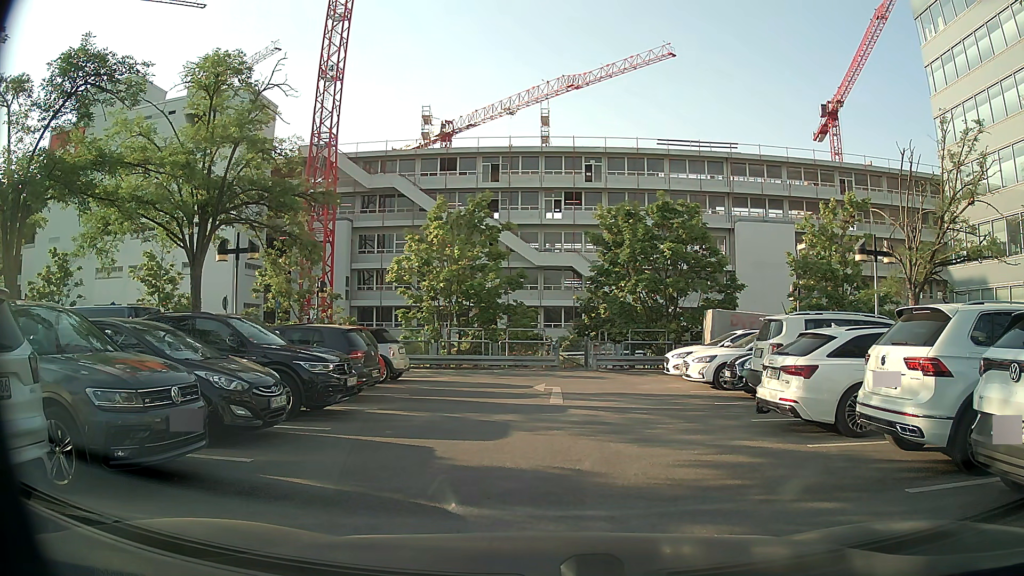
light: Day
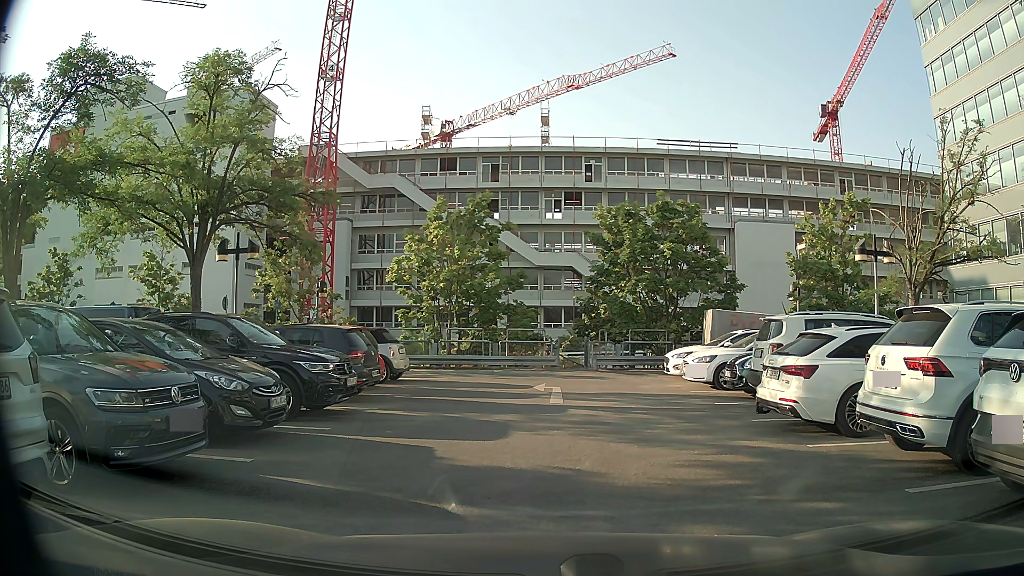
(0.0, 0.0) m; 0°
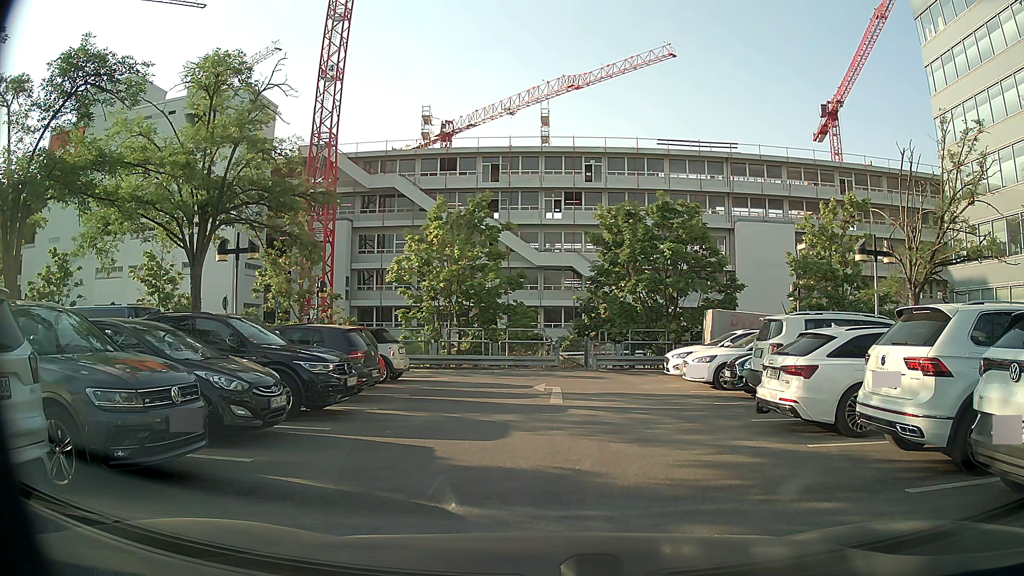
(0.0, 0.0) m; 0°
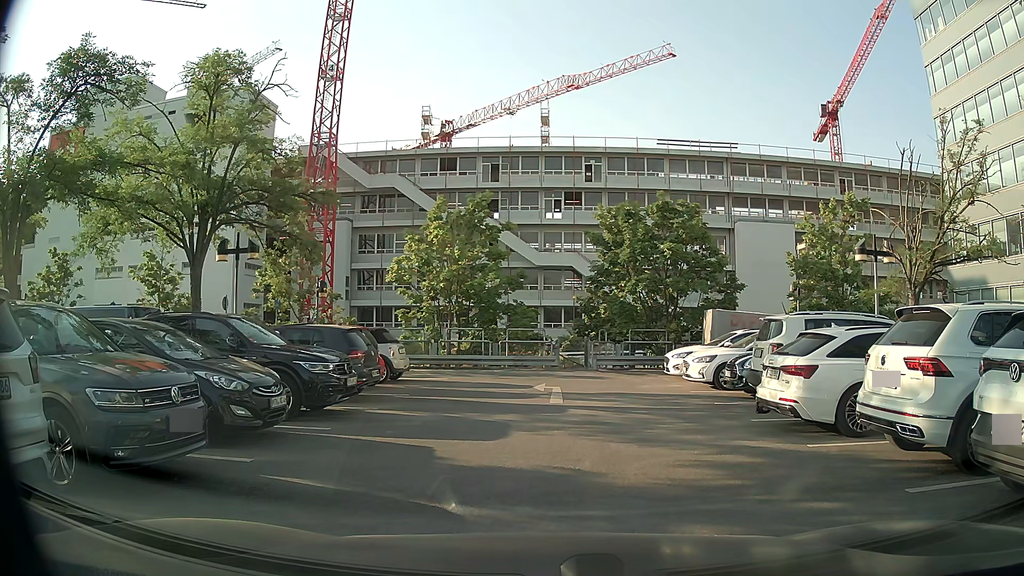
(0.0, 0.0) m; 0°
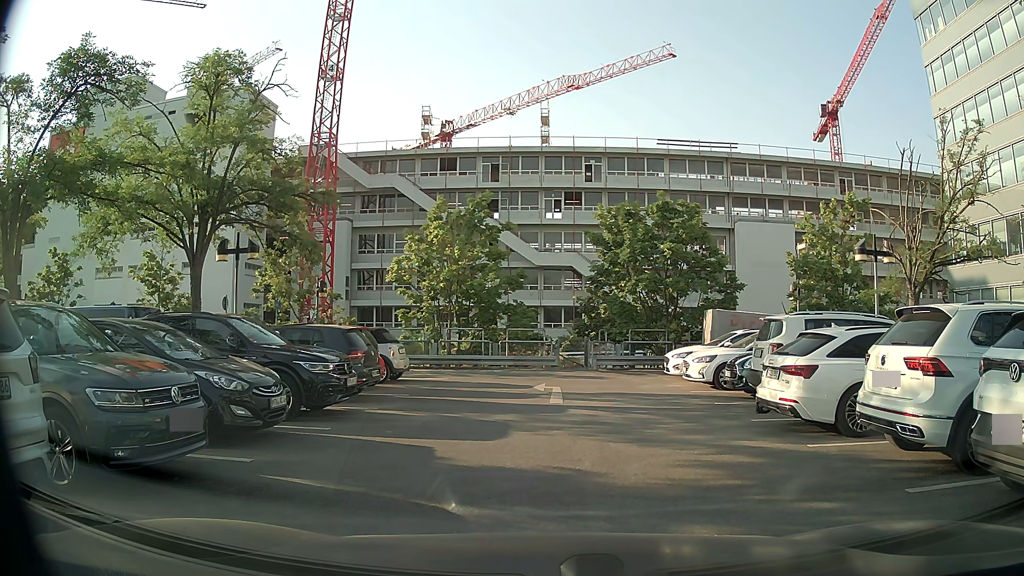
(0.0, 0.0) m; 0°
